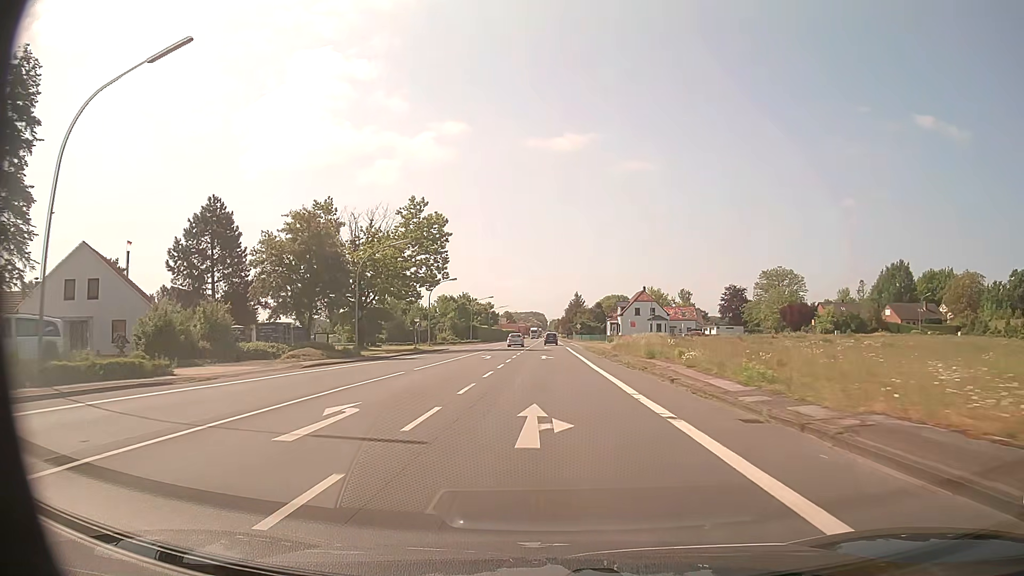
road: primary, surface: asphalt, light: Day
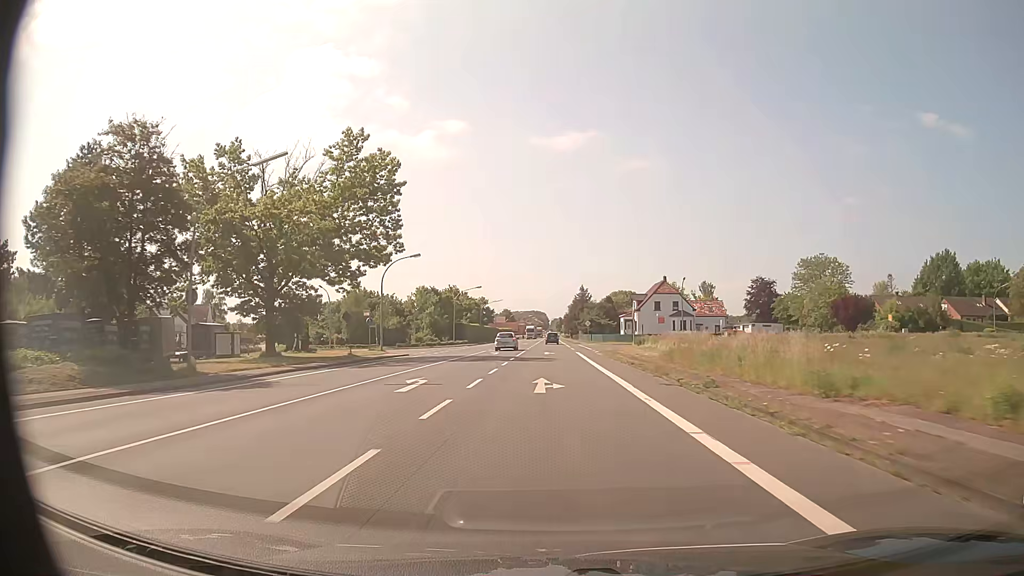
(-0.1, +22.7) m; 0°
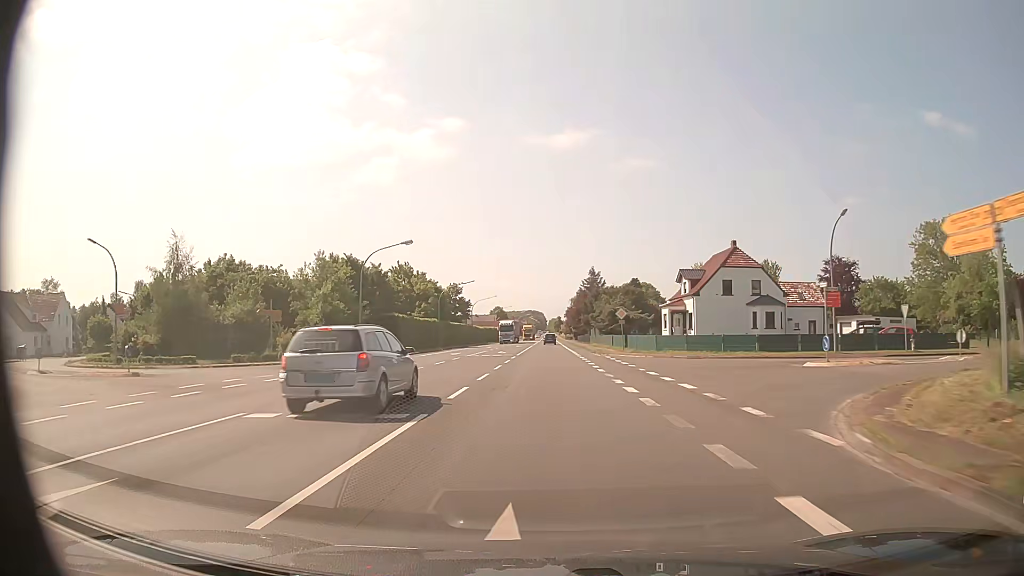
(+0.2, +45.3) m; 0°
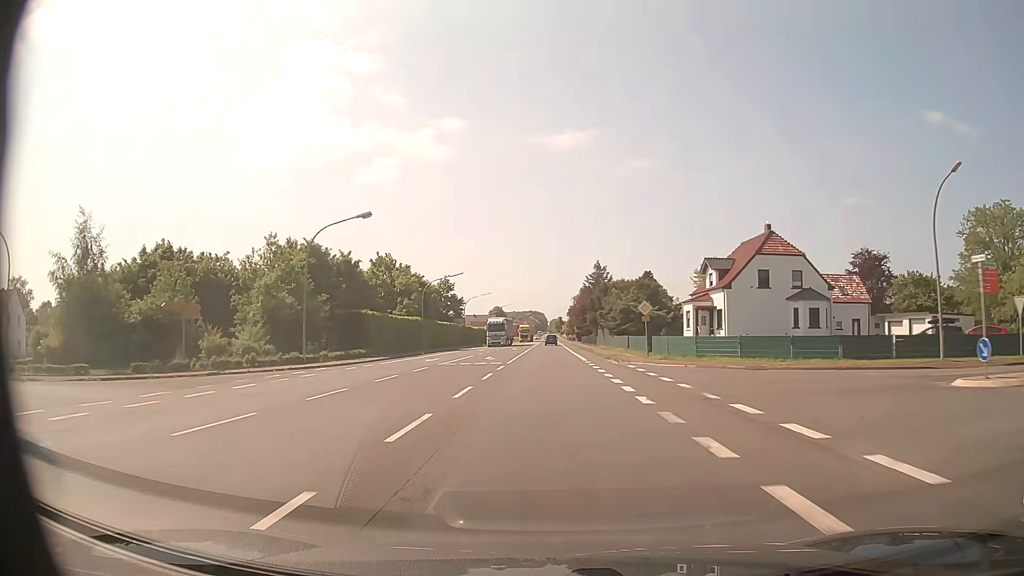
(0.0, +11.3) m; 0°
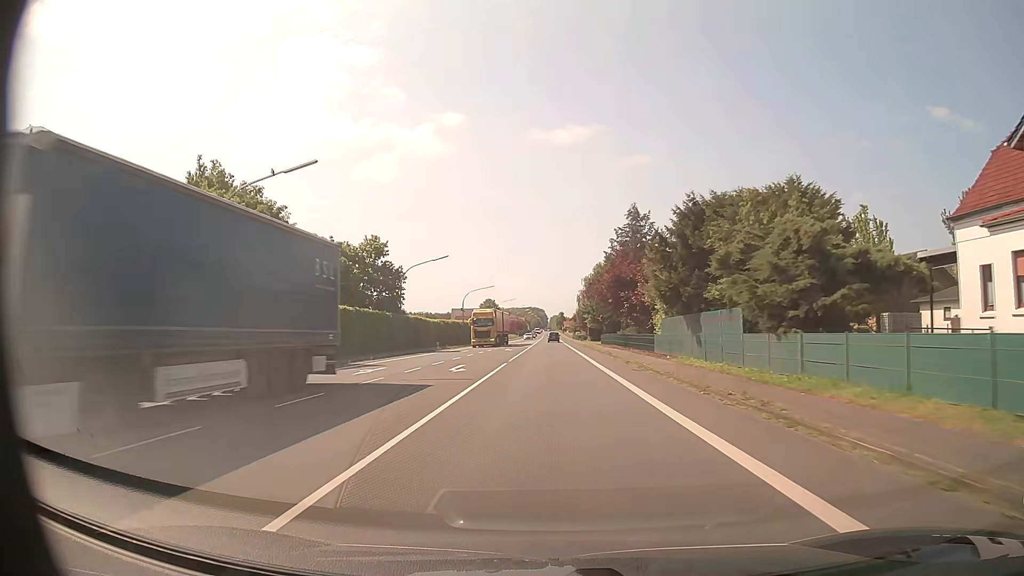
(-0.1, +45.2) m; 0°
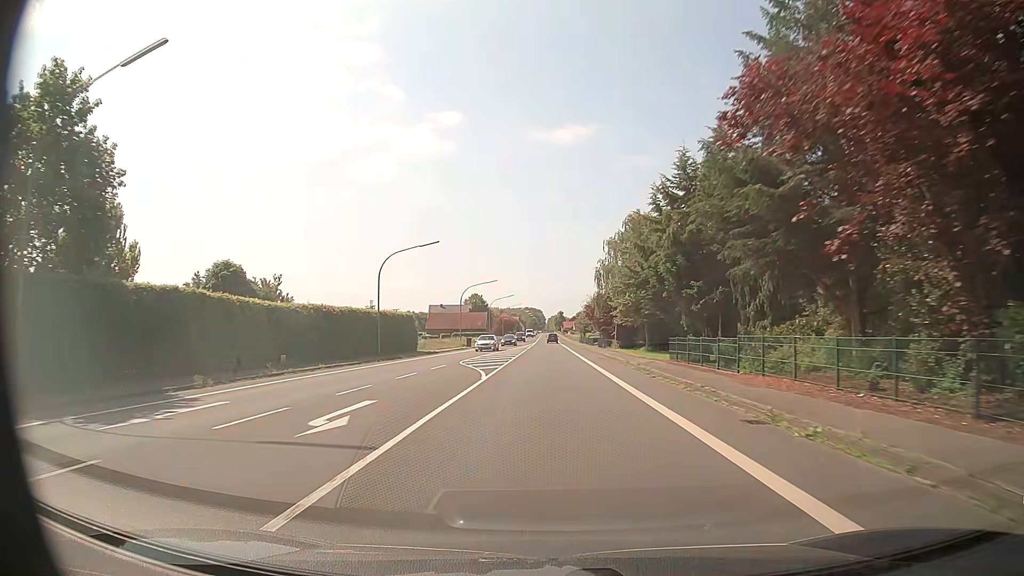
(0.0, +45.2) m; 0°
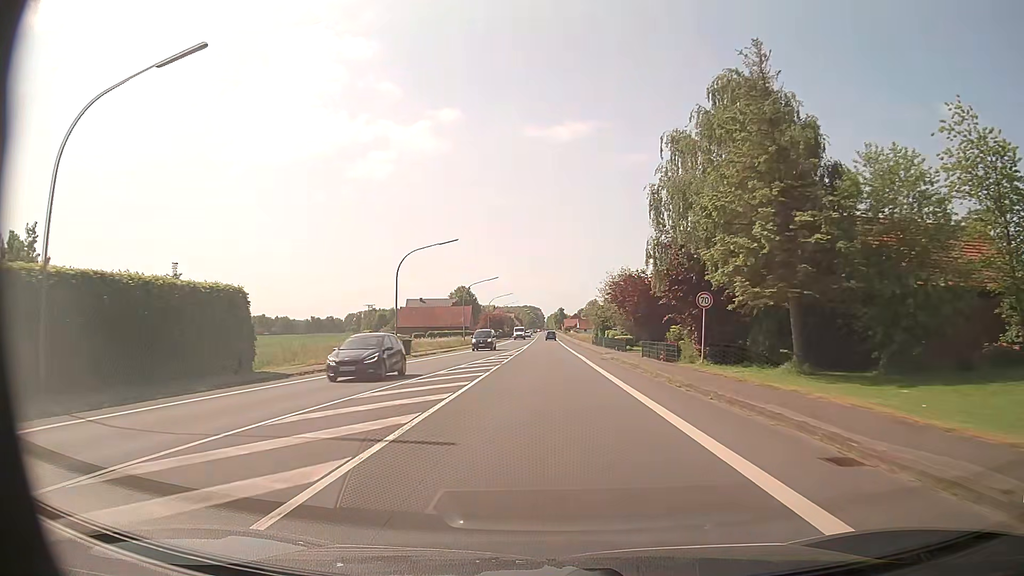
(0.0, +33.9) m; 0°
(0, +10) (0, +20) (0, +30) (0, +40) (0, +50) (0, +60) (0, +70) (0, +80) (0, +90) (0, +100) m
